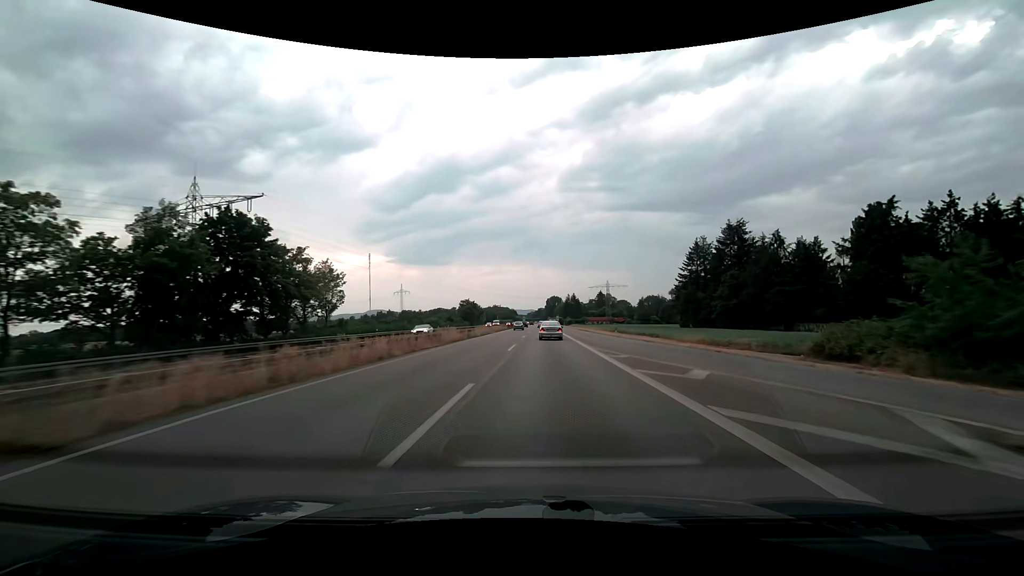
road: trunk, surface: asphalt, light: Day
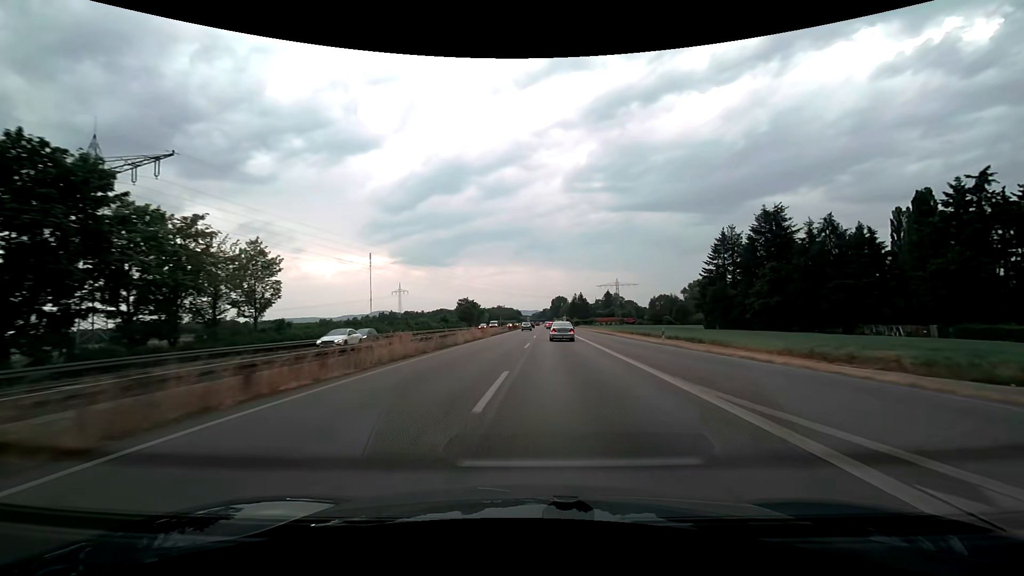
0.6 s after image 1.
(-0.1, +15.8) m; 0°
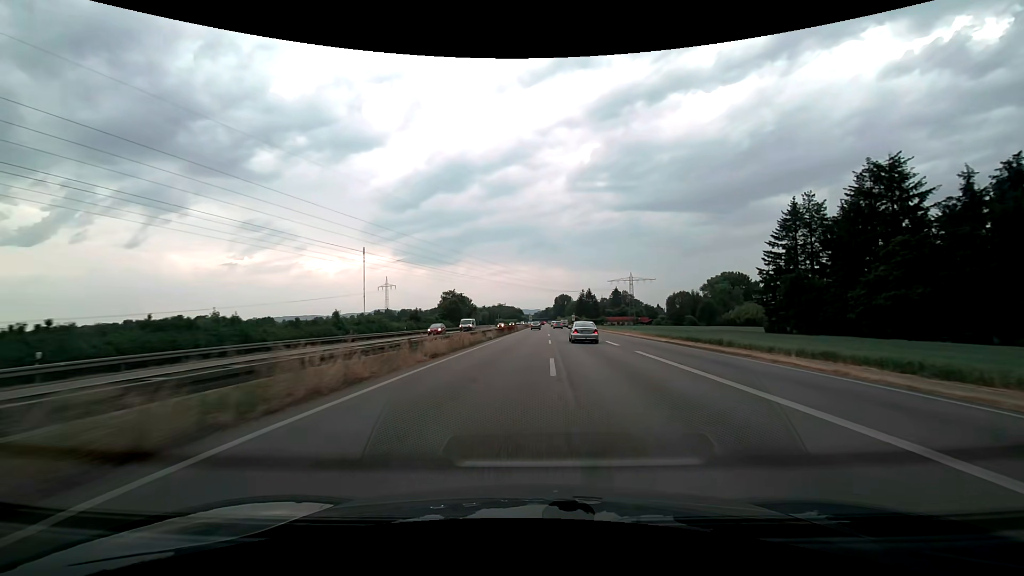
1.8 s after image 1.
(-0.2, +32.0) m; 0°
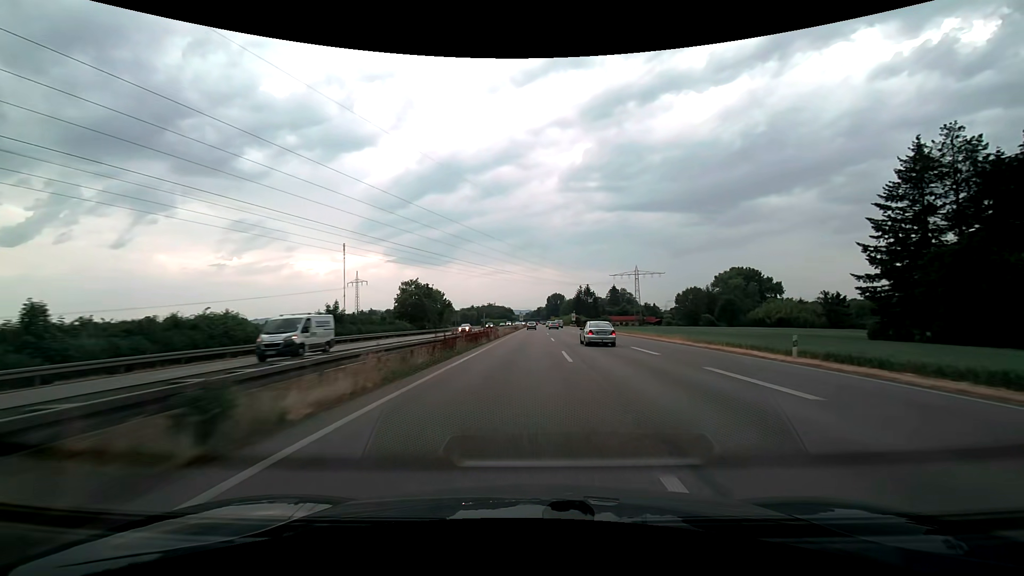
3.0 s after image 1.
(+0.3, +32.4) m; +1°
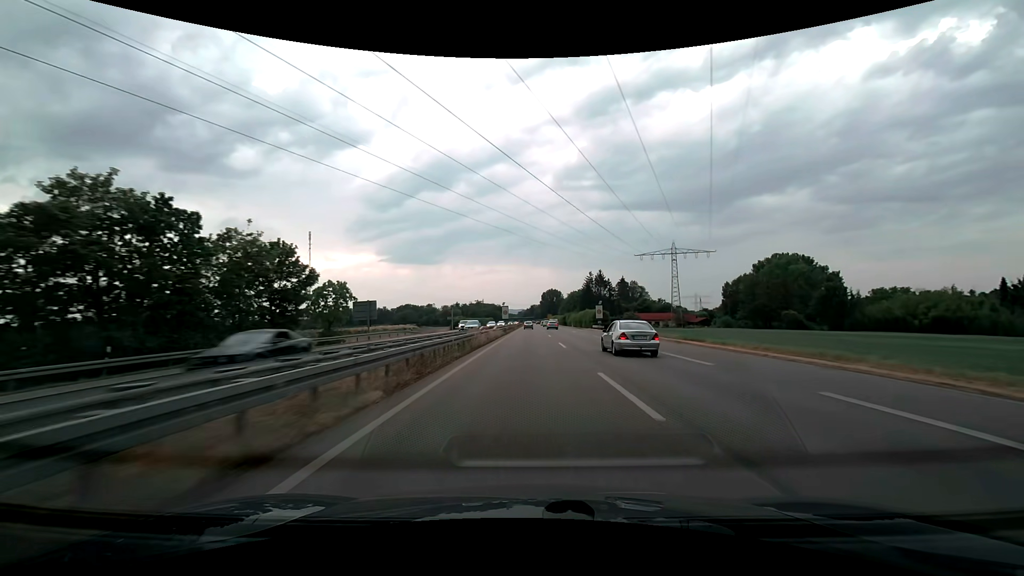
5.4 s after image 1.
(+0.6, +65.4) m; +1°
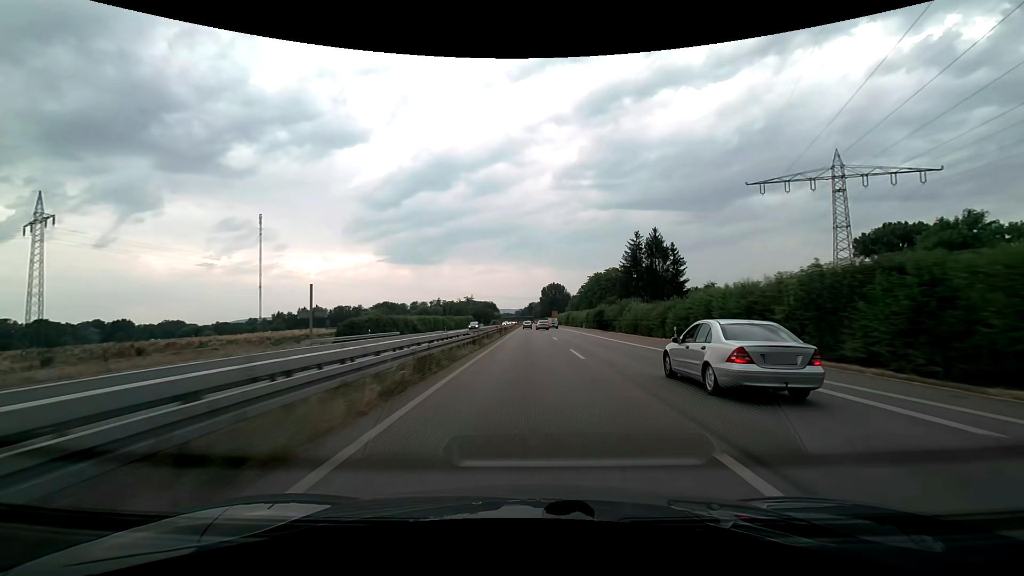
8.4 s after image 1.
(+0.3, +81.4) m; 0°
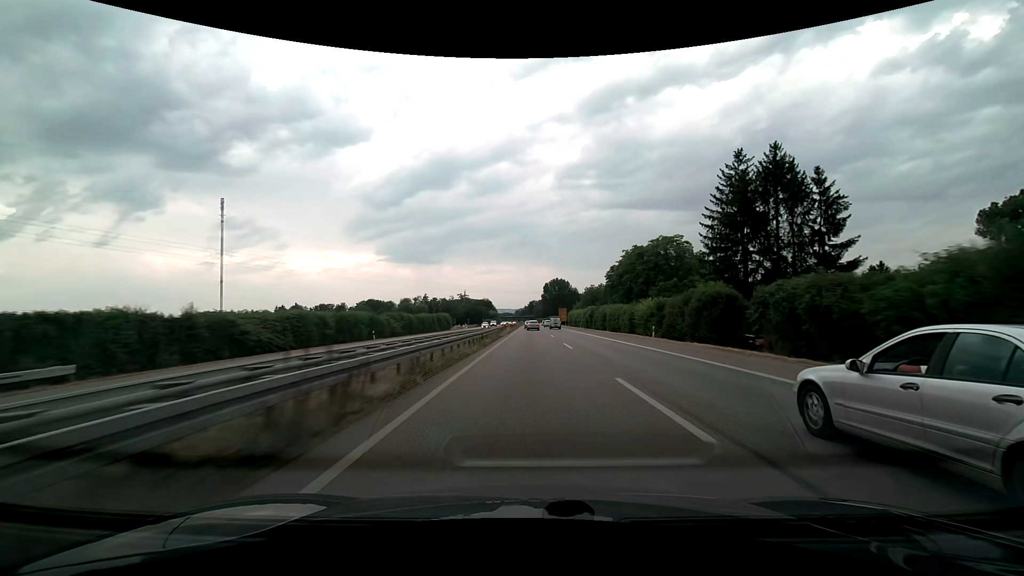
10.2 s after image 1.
(0.0, +48.8) m; 0°
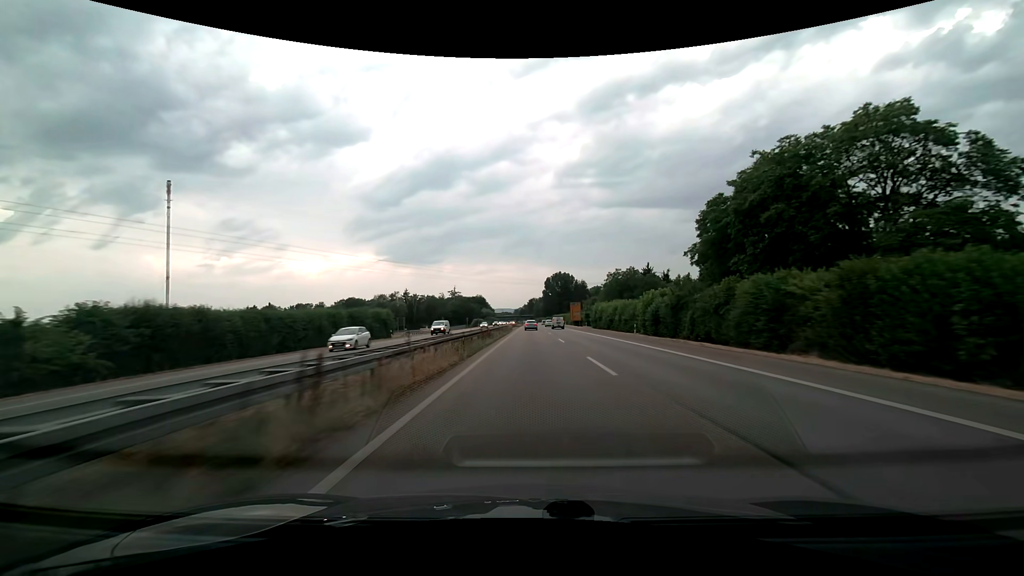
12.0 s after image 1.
(0.0, +48.8) m; 0°
(0, +10) (0, +20) (0, +30) (0, +40) (0, +50) (0, +60) (0, +70) (0, +80) (0, +90) (0, +100) m
